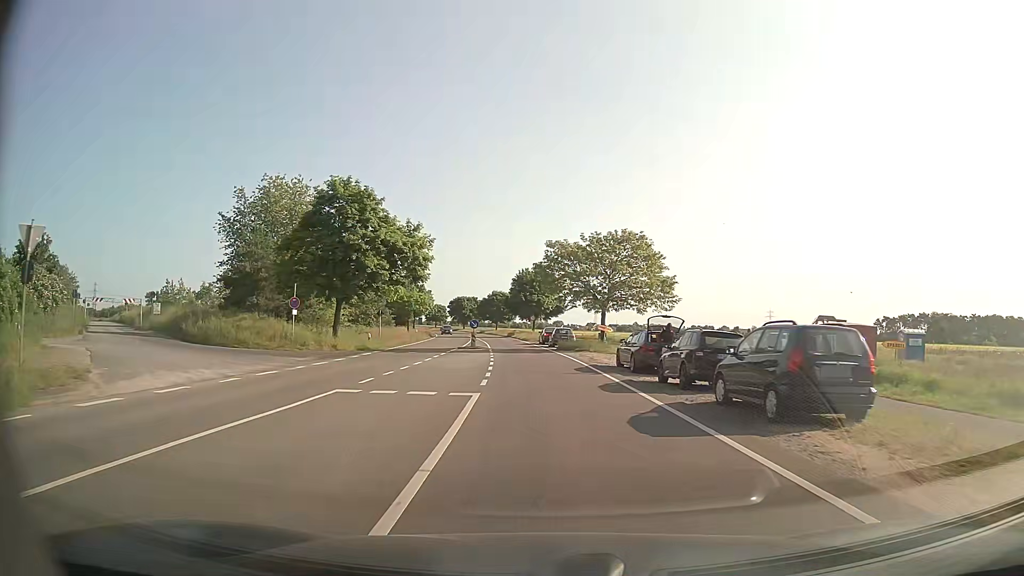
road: secondary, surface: asphalt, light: Day
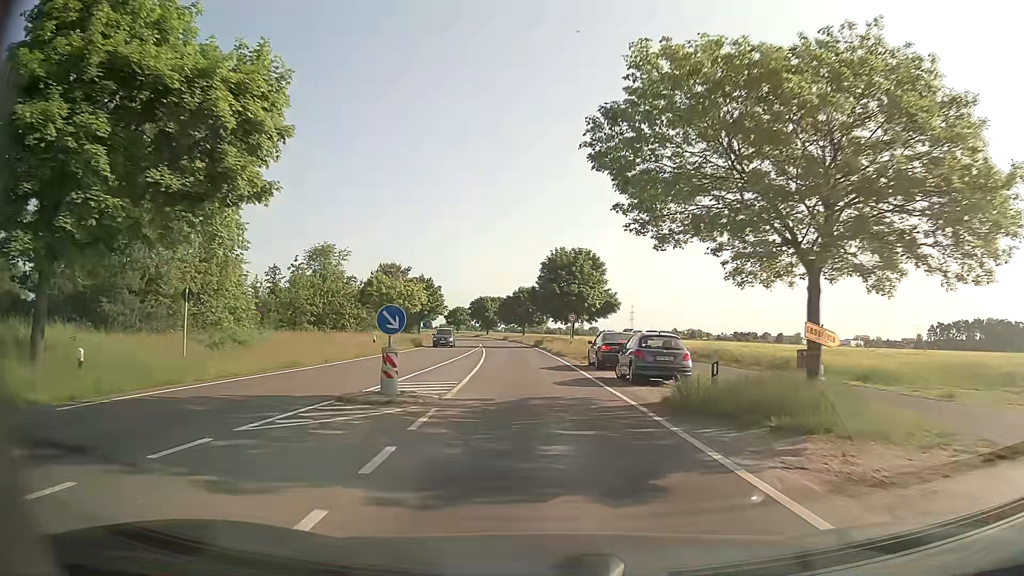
(-0.8, +30.8) m; -3°
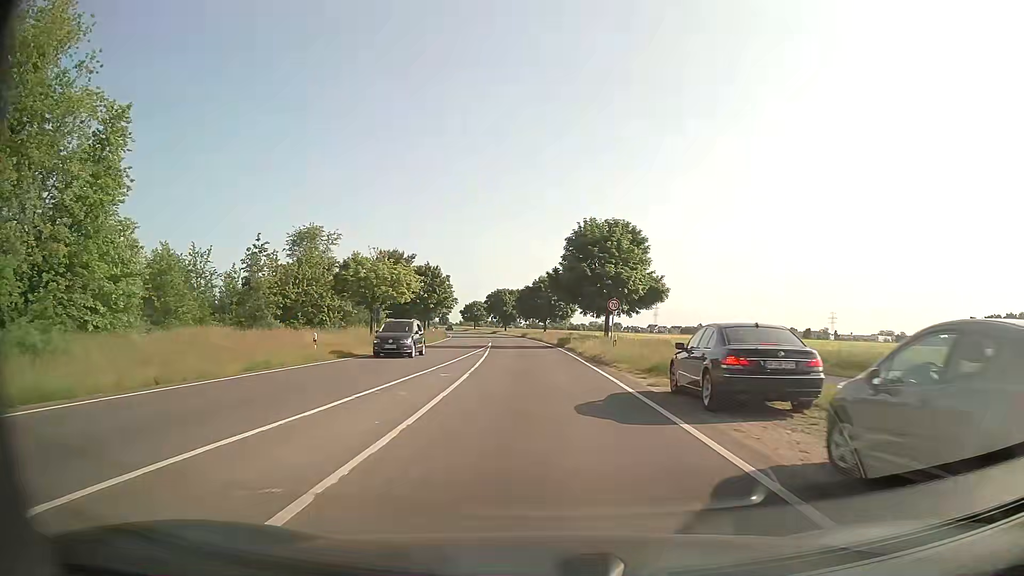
(-0.2, +15.3) m; -2°
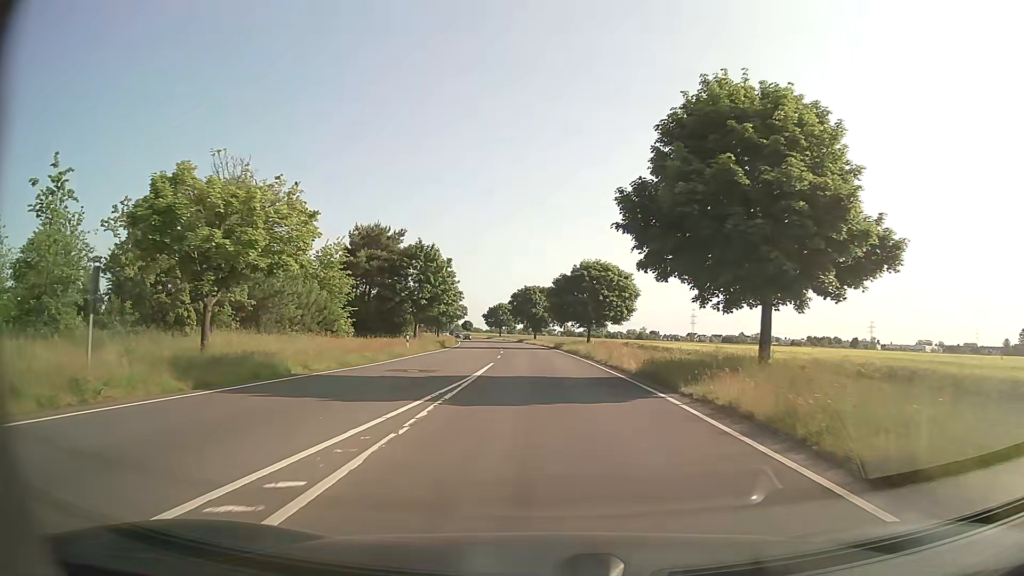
(-1.1, +31.6) m; -3°
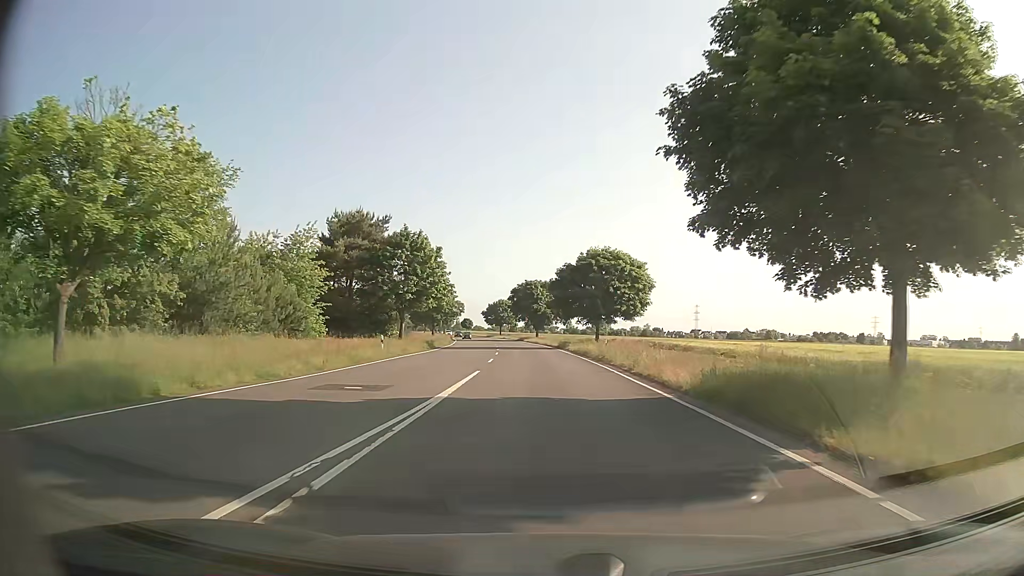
(0.0, +8.3) m; 0°
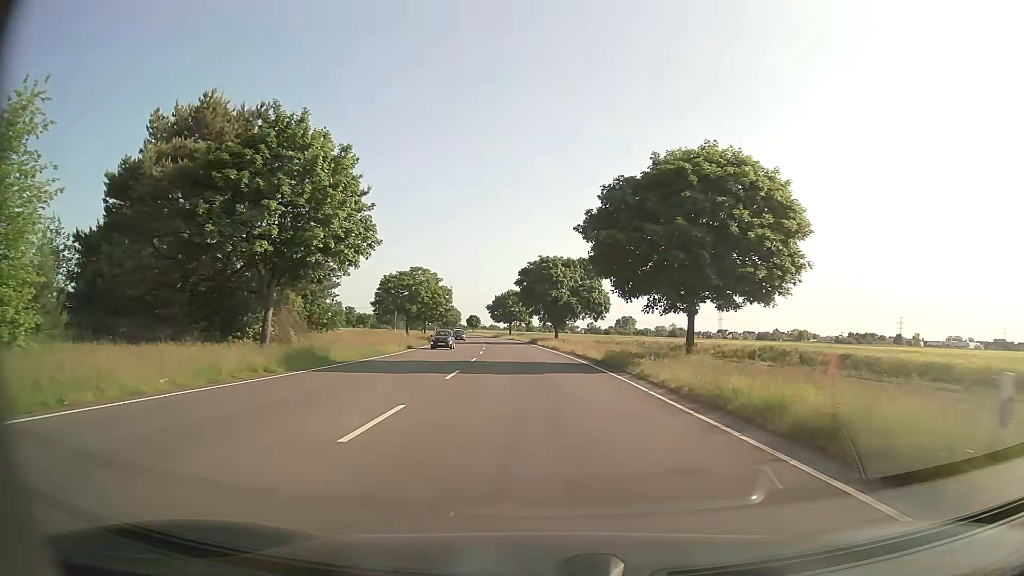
(-0.4, +34.7) m; -2°
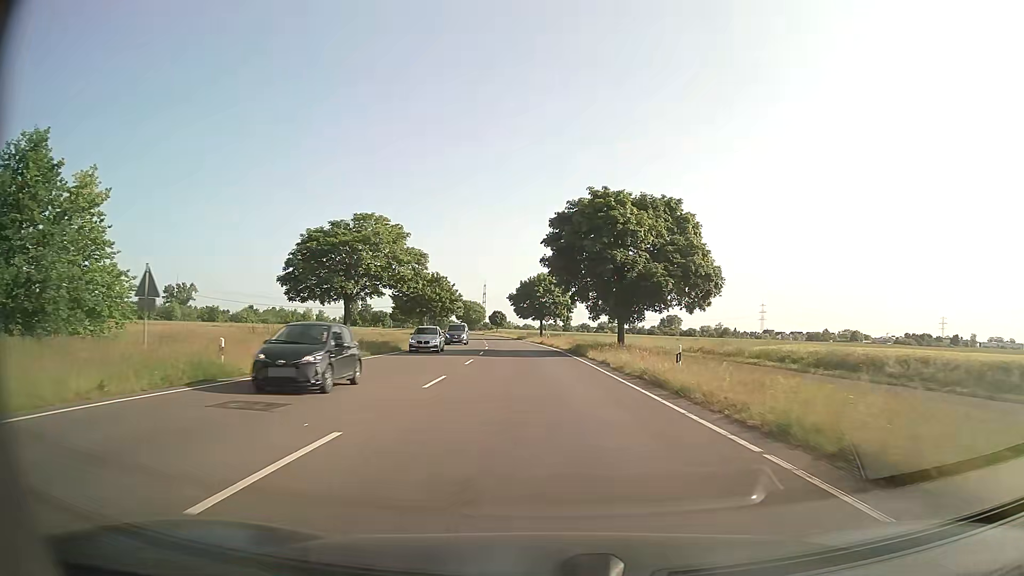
(-1.1, +36.9) m; -3°
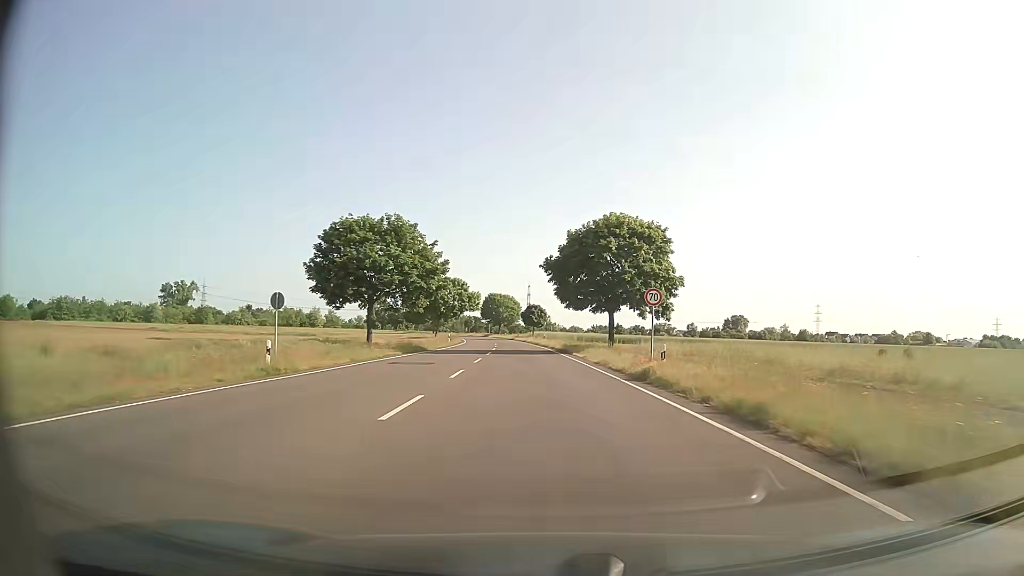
(-1.7, +48.7) m; -3°
(0, +10) (0, +20) (-1, +30) (-1, +40) (-2, +50) (-3, +60) (-4, +70) (-5, +80) (-6, +90) (-8, +100) m
